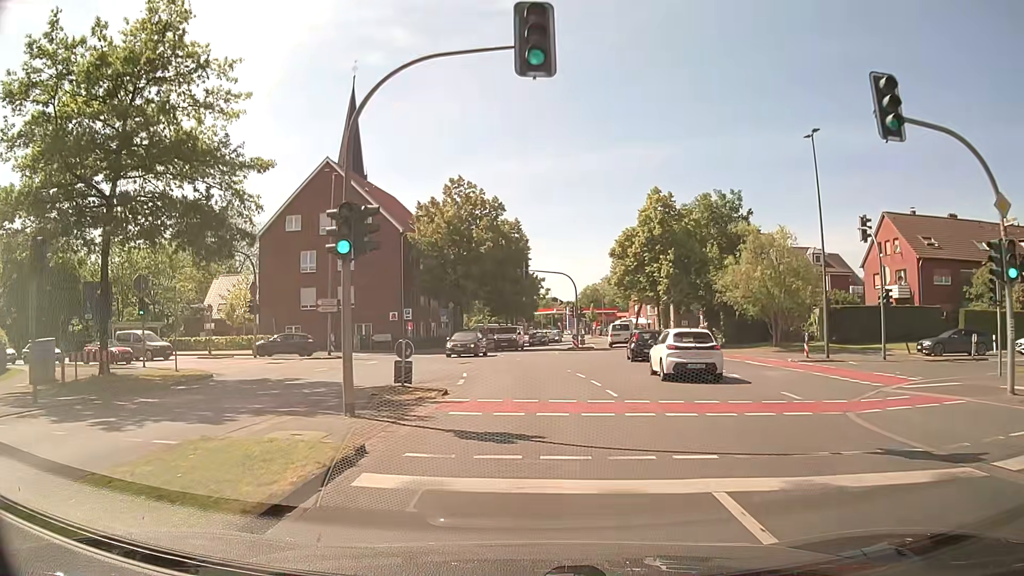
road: secondary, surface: asphalt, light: Day
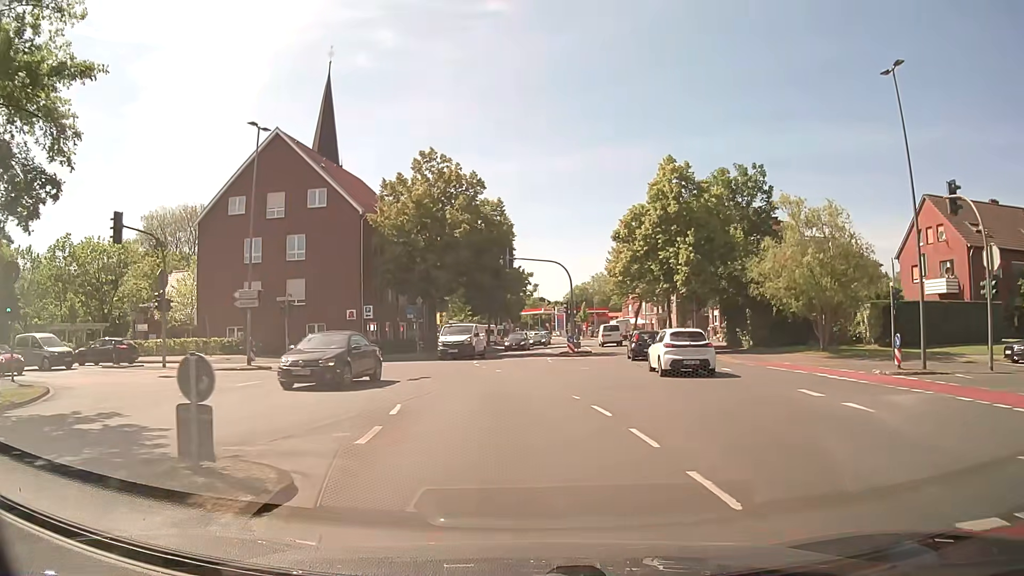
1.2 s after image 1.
(+0.1, +8.9) m; +3°
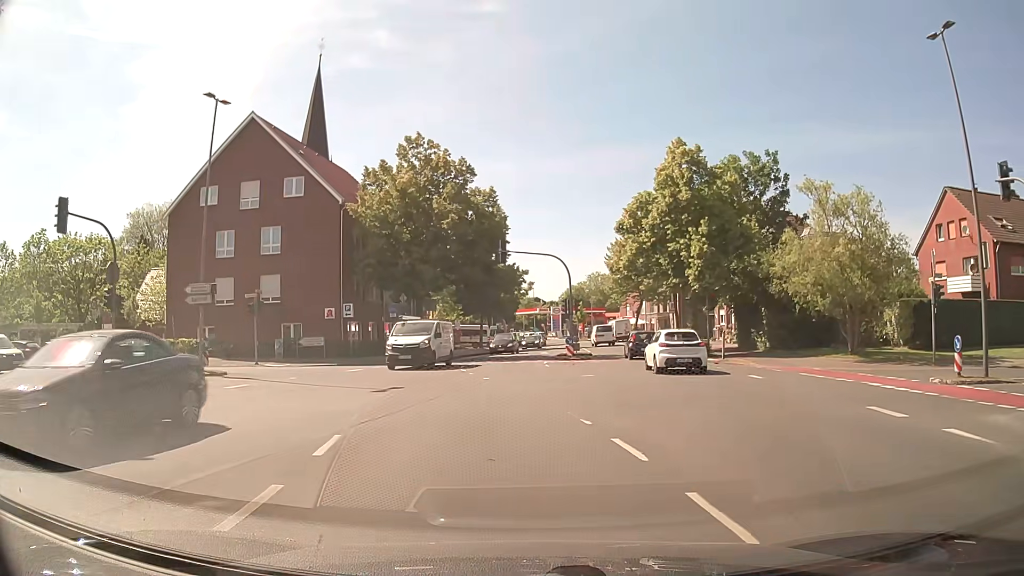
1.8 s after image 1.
(-0.1, +3.7) m; -2°
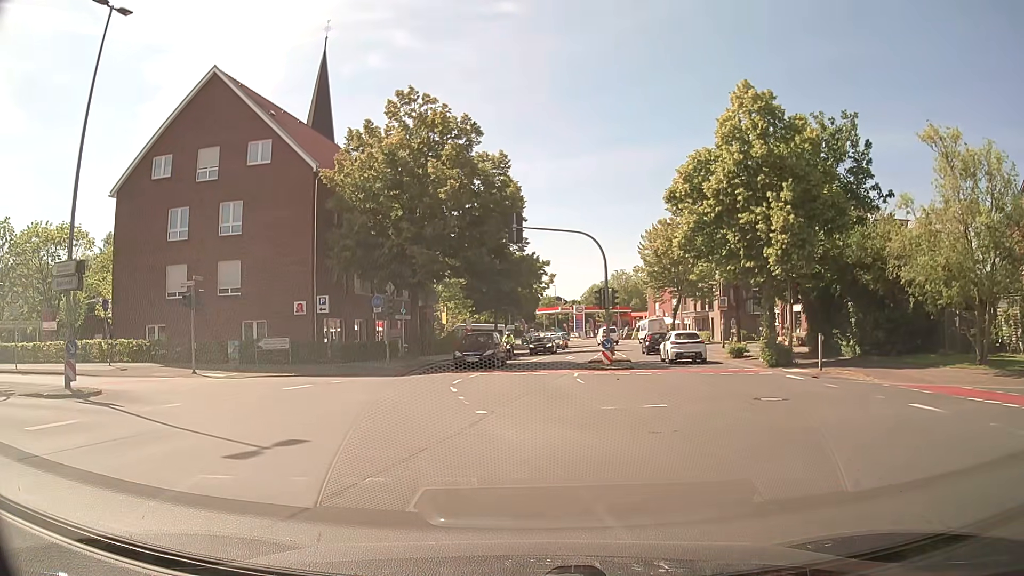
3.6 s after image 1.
(+0.1, +8.5) m; 0°
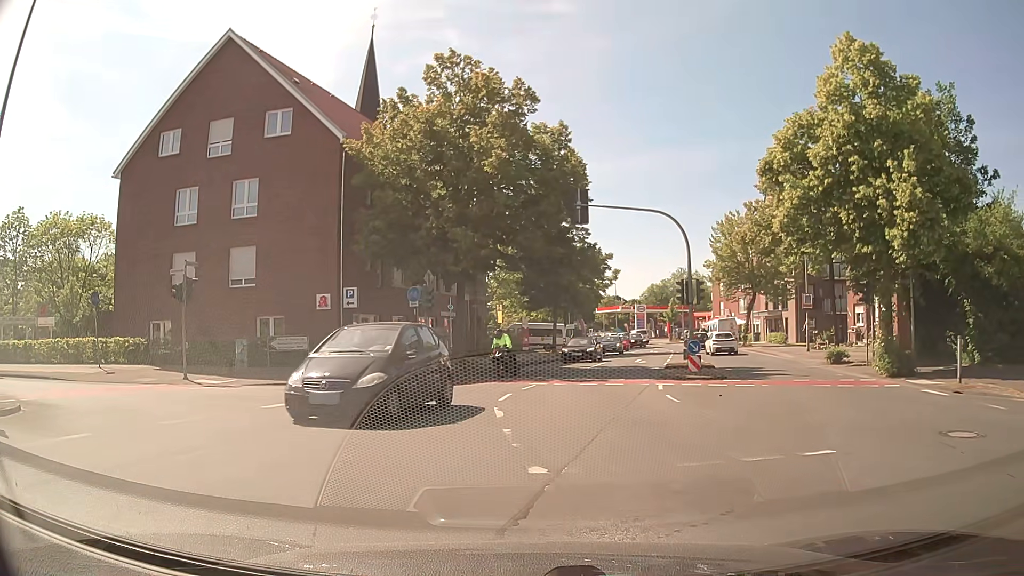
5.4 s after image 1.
(-0.2, +4.8) m; -5°
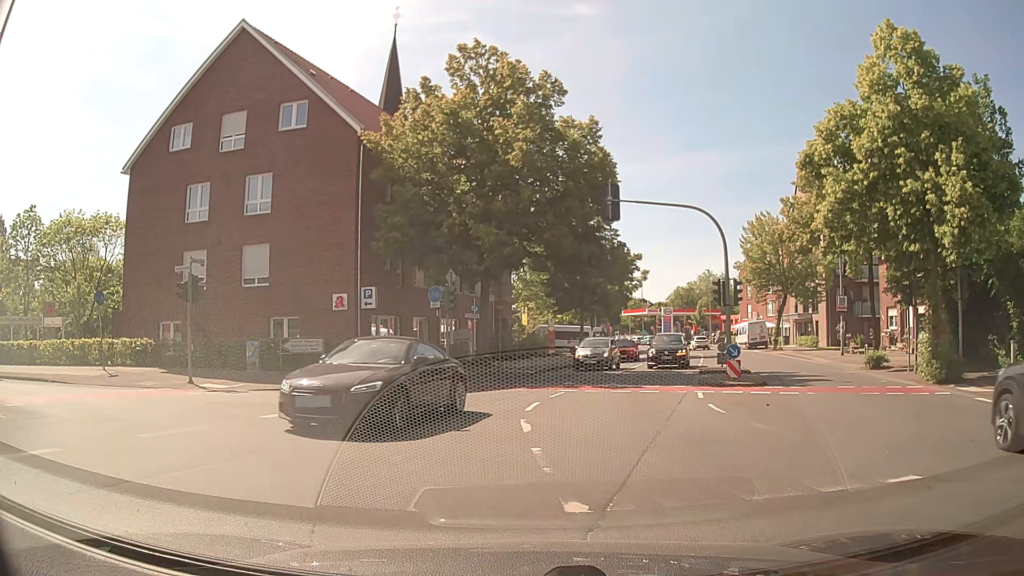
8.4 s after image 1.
(0.0, +1.3) m; -2°
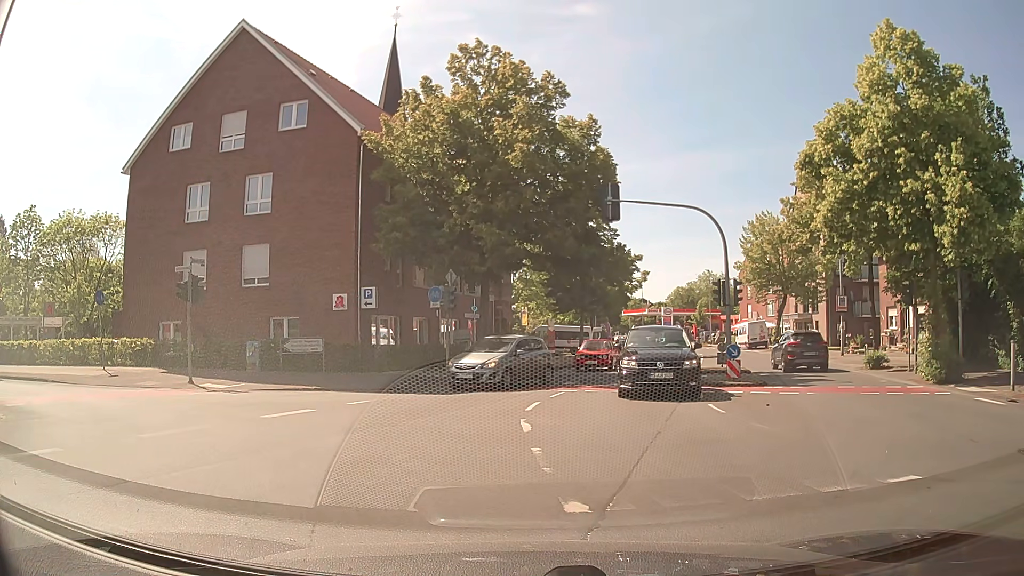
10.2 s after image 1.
(0.0, 0.0) m; 0°
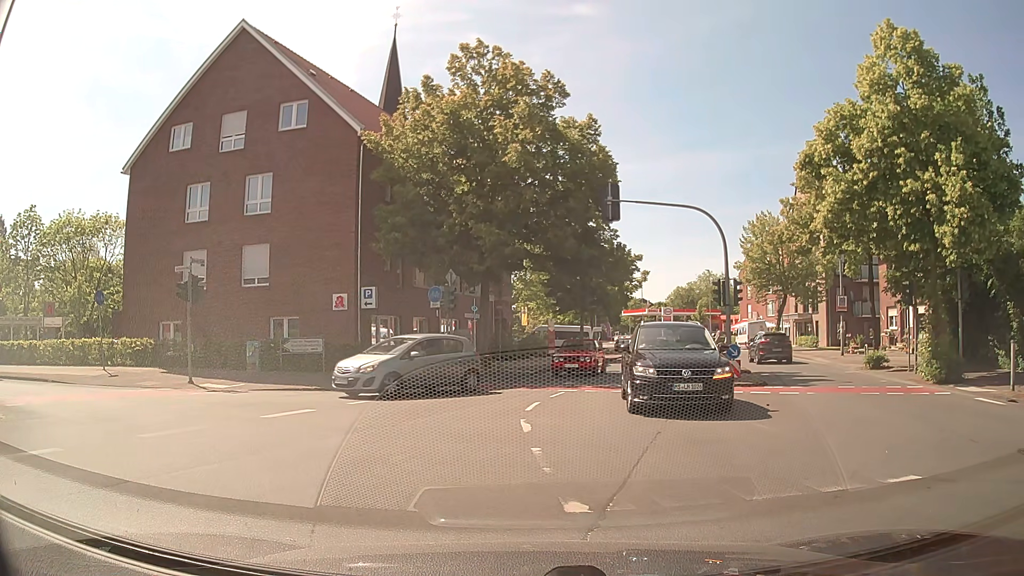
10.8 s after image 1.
(0.0, 0.0) m; 0°
(-3, +9) (-11, +15) (-21, +18) (-30, +19) (-40, +20) (-50, +20) (-60, +20) (-70, +18) (-80, +16) (-89, +13) m
